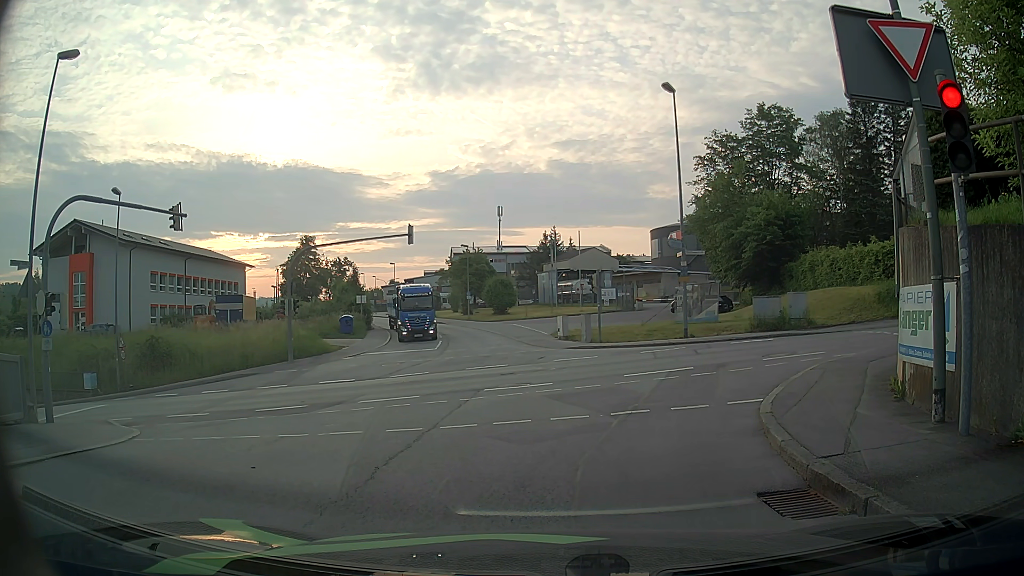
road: residential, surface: asphalt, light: Day
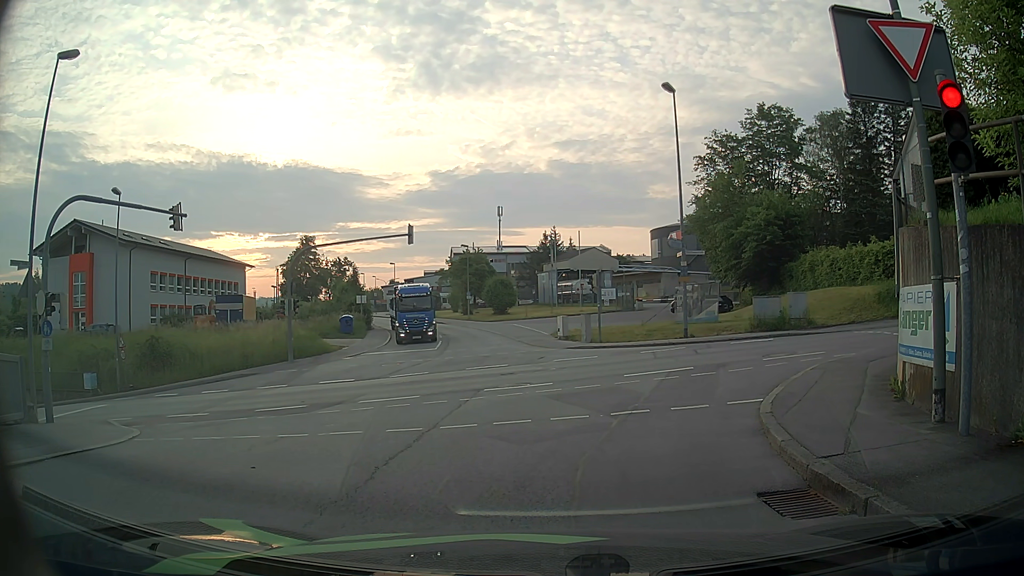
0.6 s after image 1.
(0.0, 0.0) m; 0°
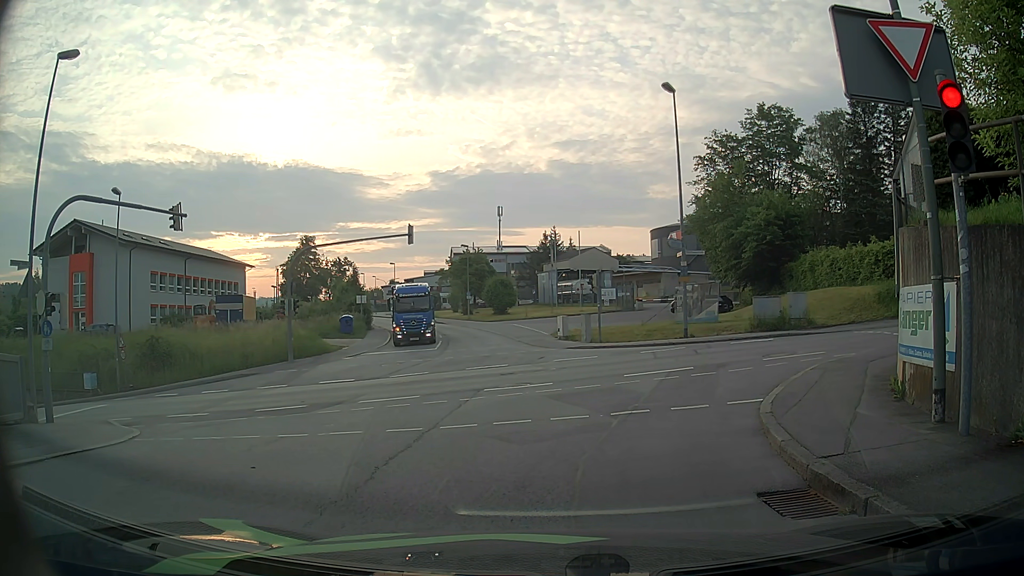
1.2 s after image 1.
(0.0, 0.0) m; 0°
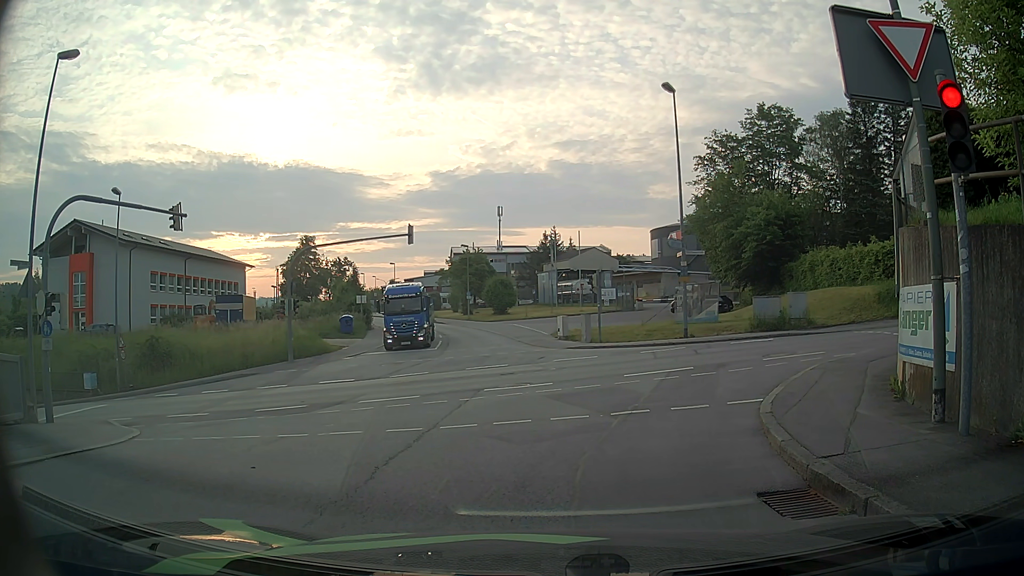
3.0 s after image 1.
(0.0, 0.0) m; 0°
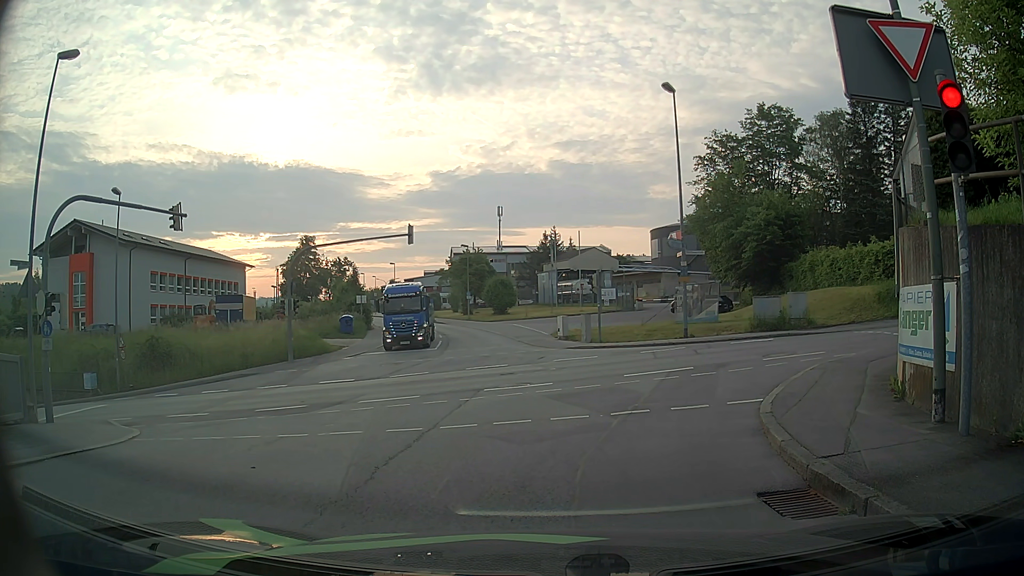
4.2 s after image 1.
(0.0, 0.0) m; 0°
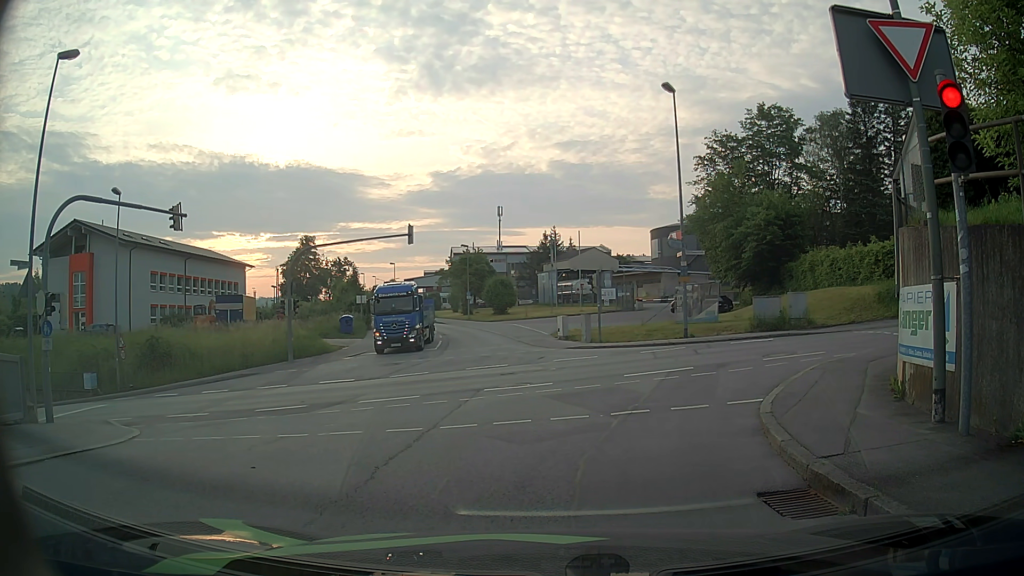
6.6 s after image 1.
(0.0, 0.0) m; 0°
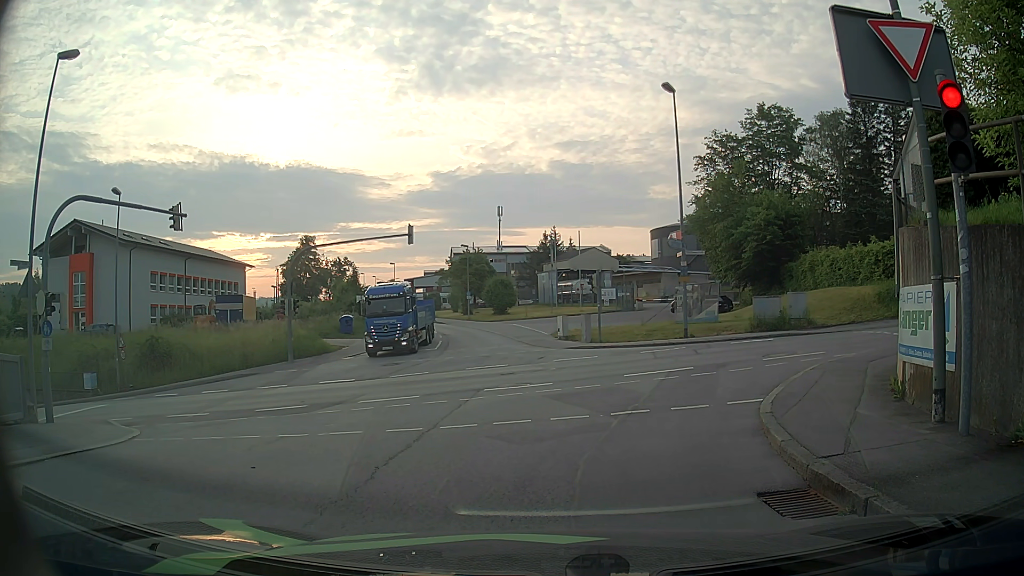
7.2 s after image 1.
(0.0, 0.0) m; 0°
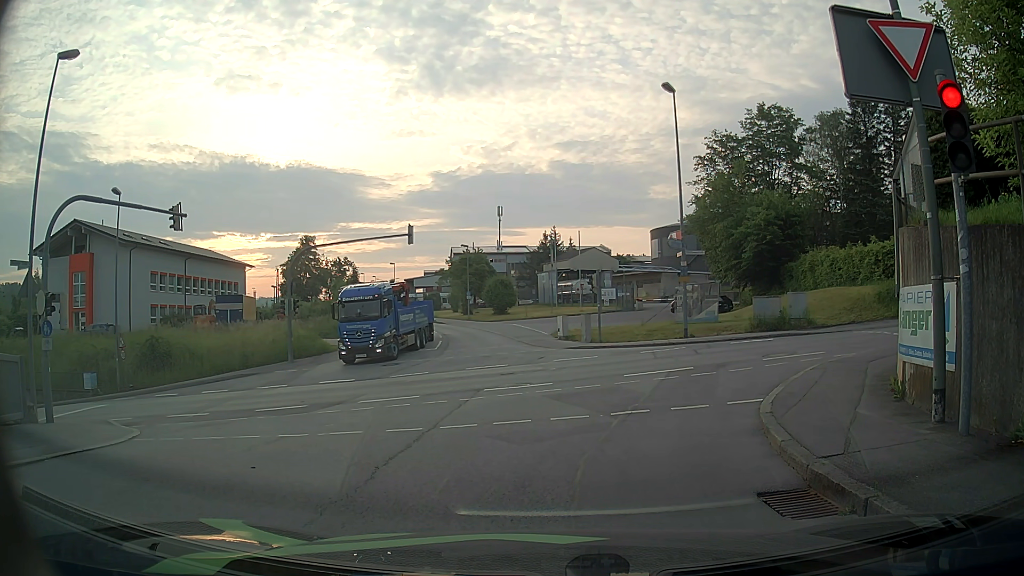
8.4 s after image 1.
(0.0, 0.0) m; 0°
